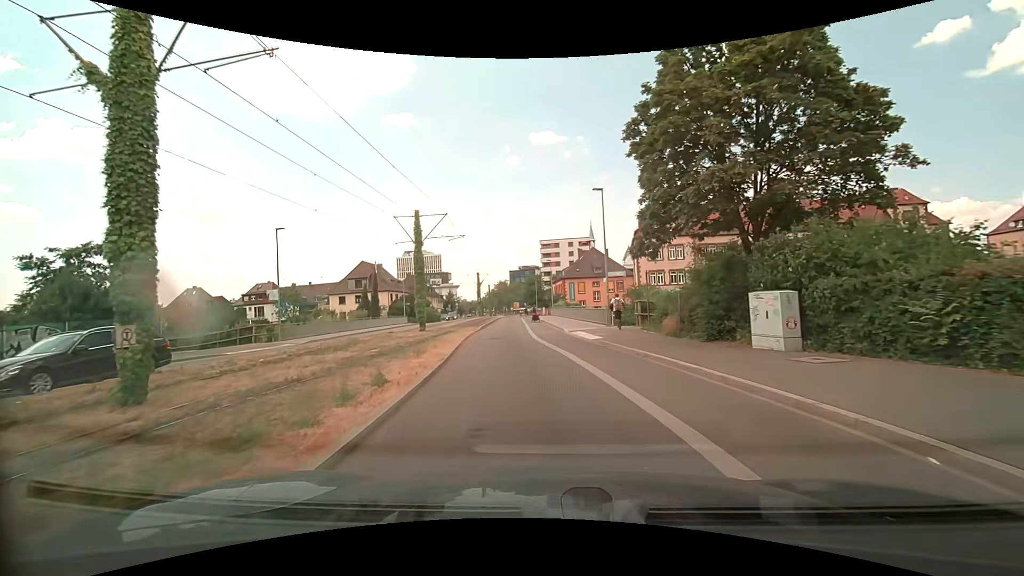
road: secondary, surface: asphalt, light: Day
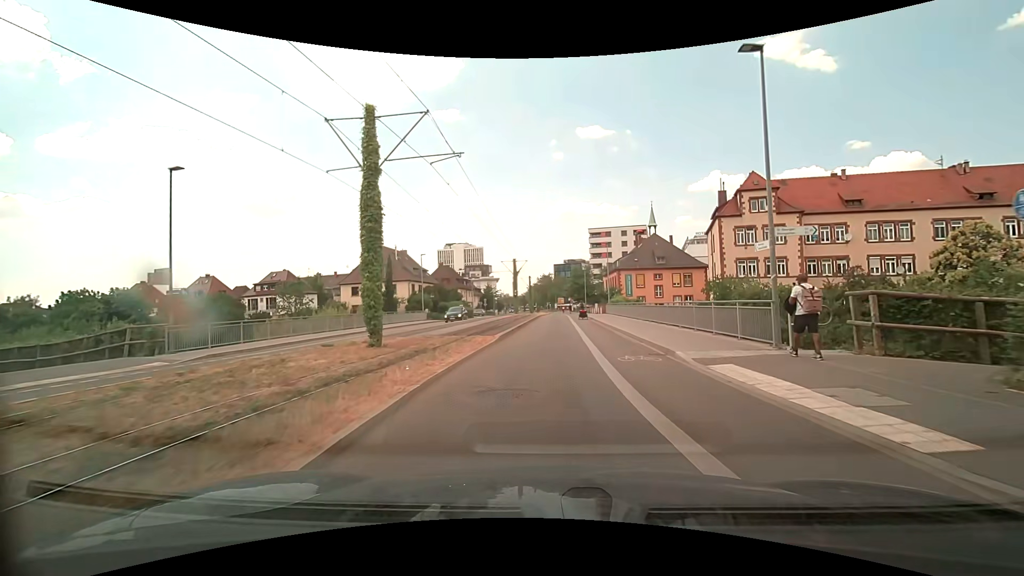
(-0.8, +15.9) m; -5°
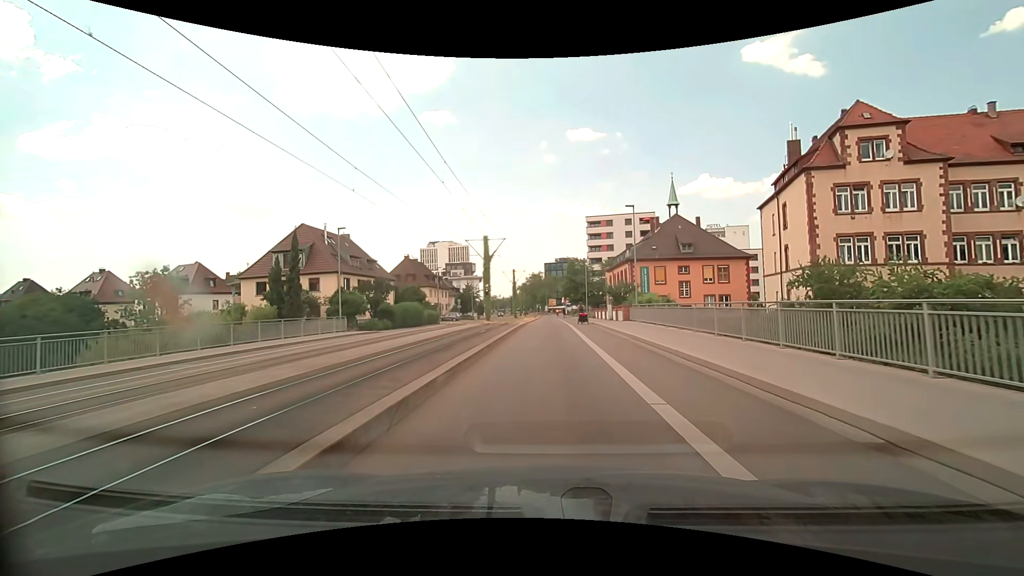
(+0.3, +22.6) m; +1°
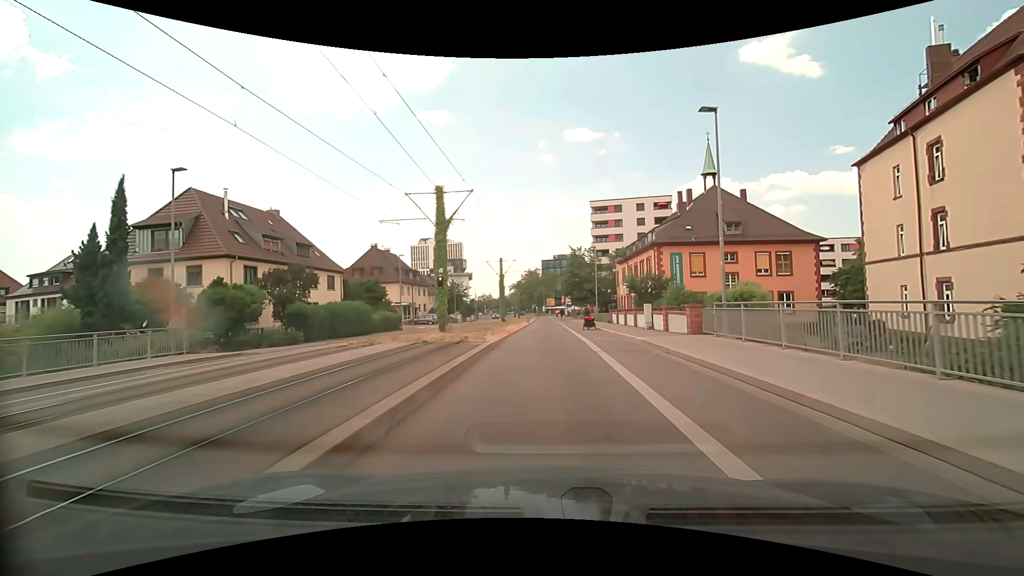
(+0.1, +17.6) m; 0°
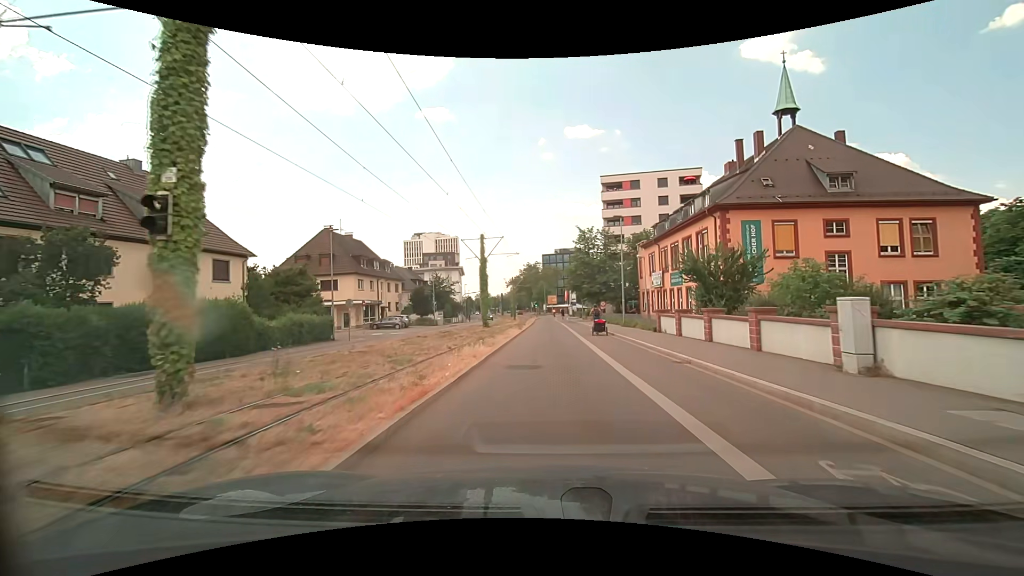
(-0.1, +17.8) m; 0°
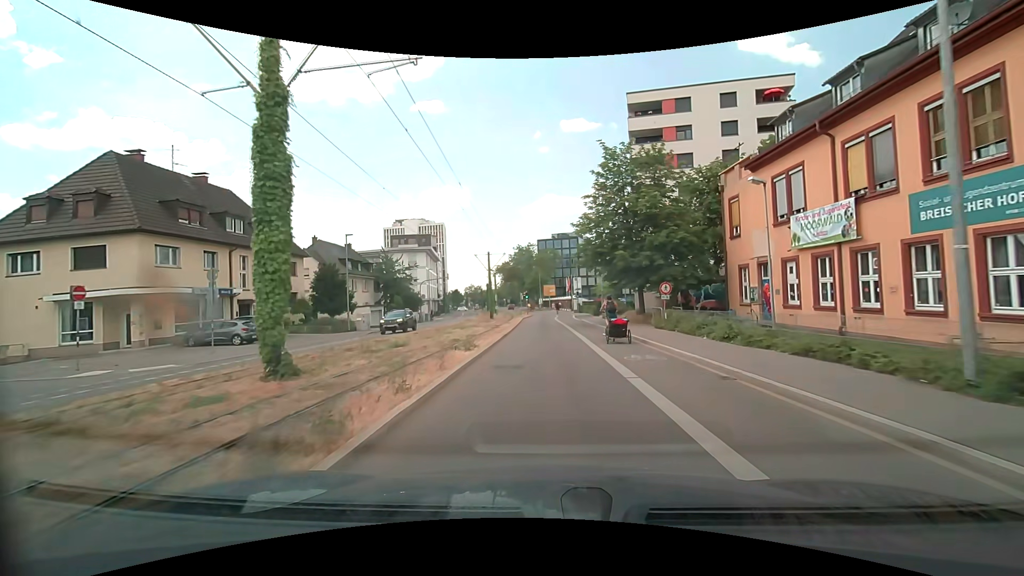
(+0.1, +30.1) m; 0°
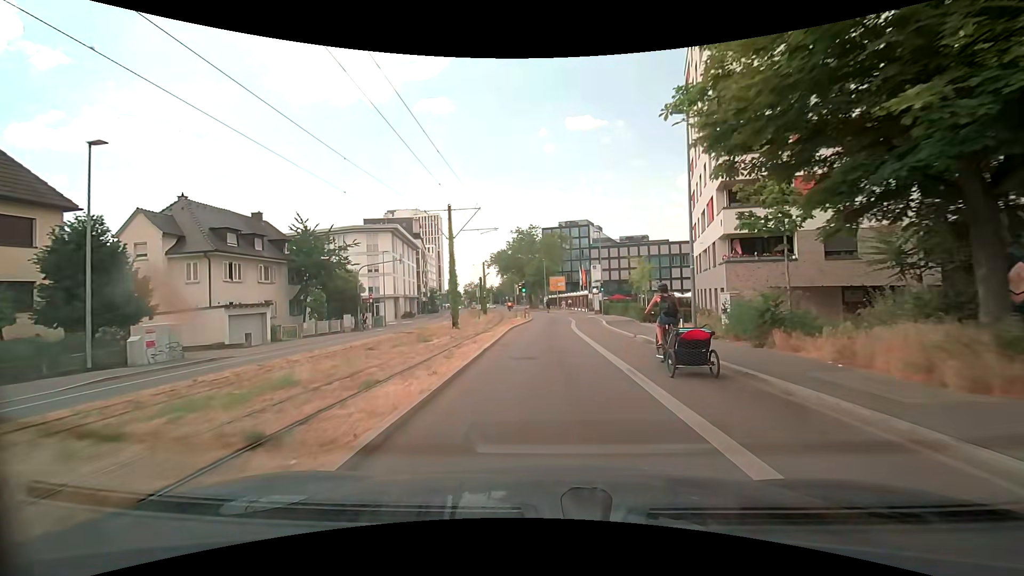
(-0.1, +24.6) m; -1°
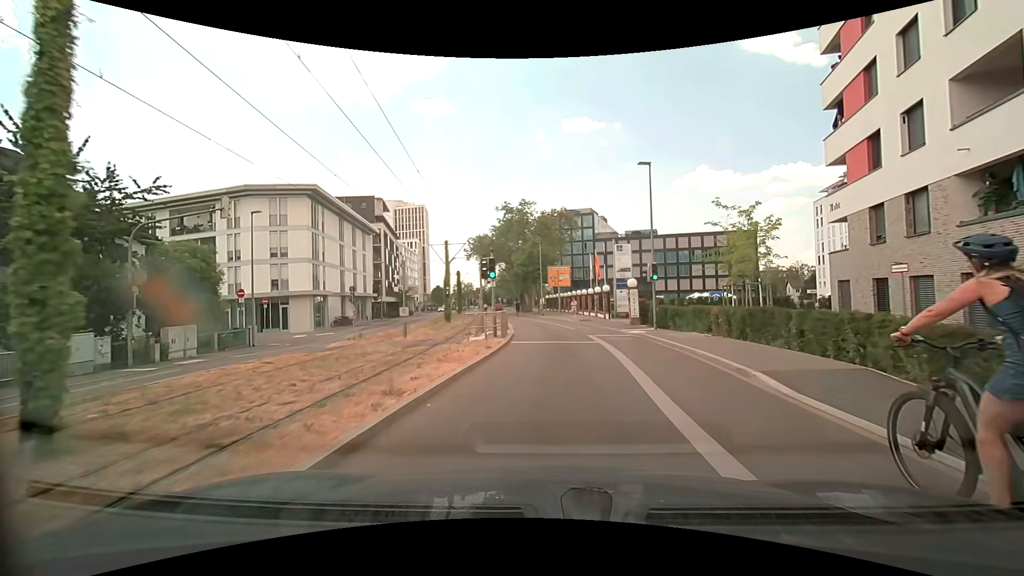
(+0.2, +23.7) m; +1°
(0, +10) (0, +20) (0, +30) (-1, +40) (-3, +50) (-5, +60) (-7, +69) (-8, +79) (-9, +89) (-9, +99) m
